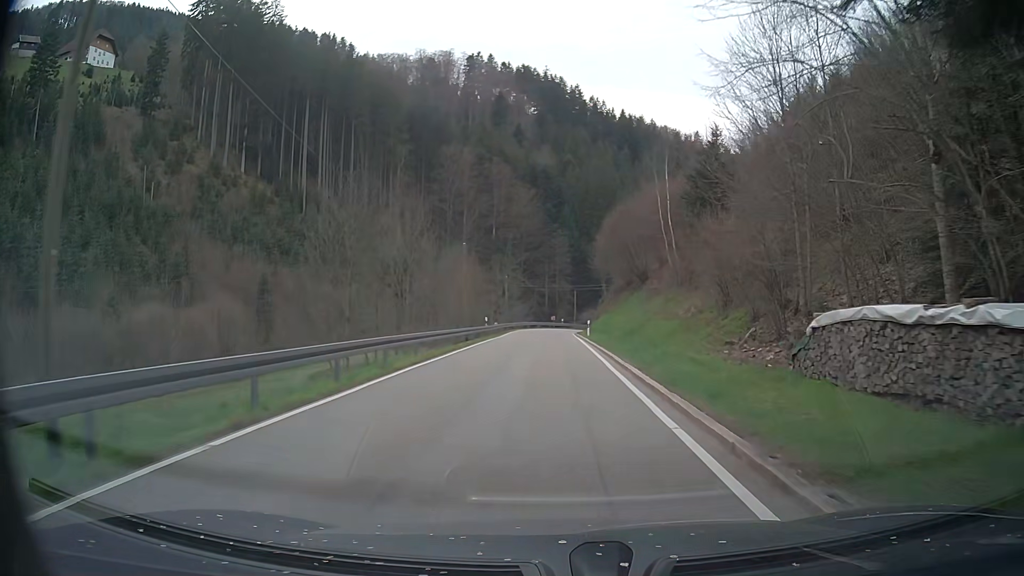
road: tertiary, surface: asphalt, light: Day
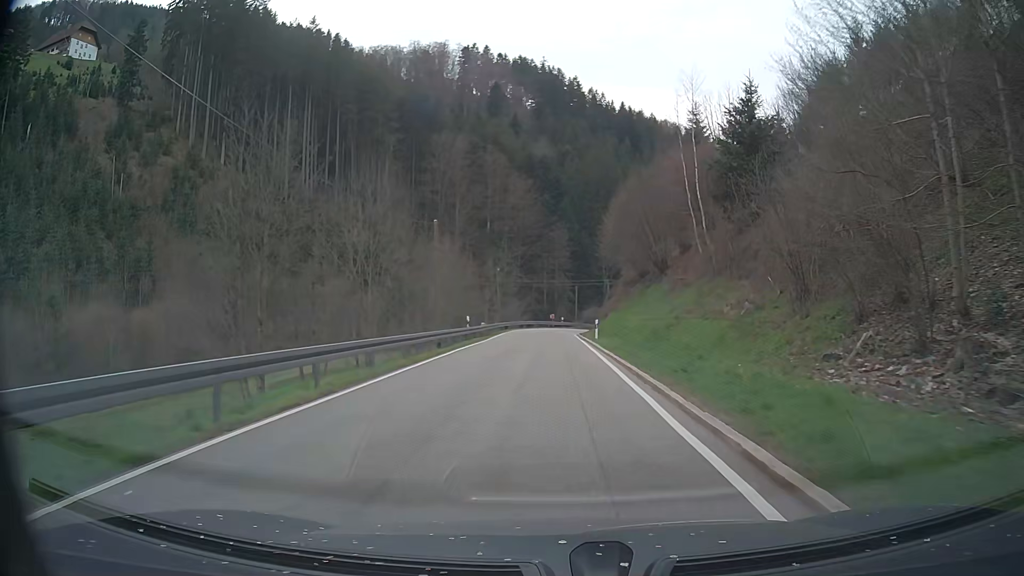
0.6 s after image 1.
(0.0, +9.1) m; 0°
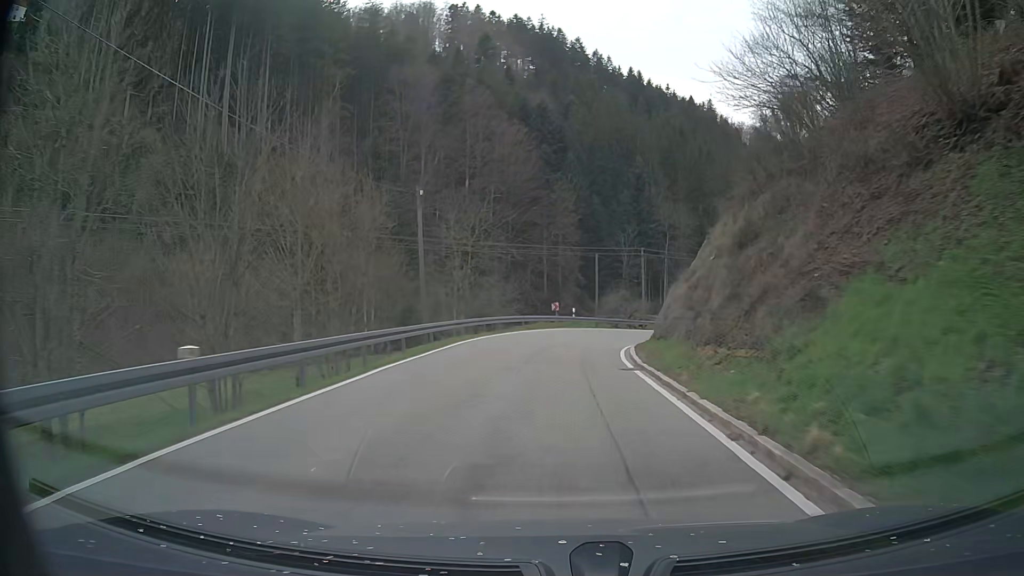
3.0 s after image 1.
(0.0, +36.6) m; -1°
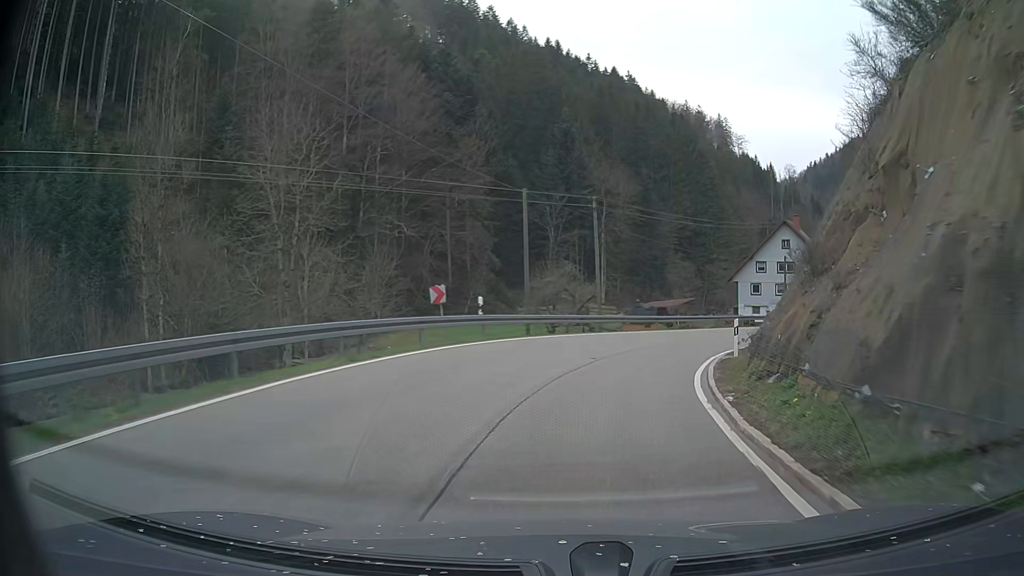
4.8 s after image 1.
(+1.1, +24.6) m; +8°
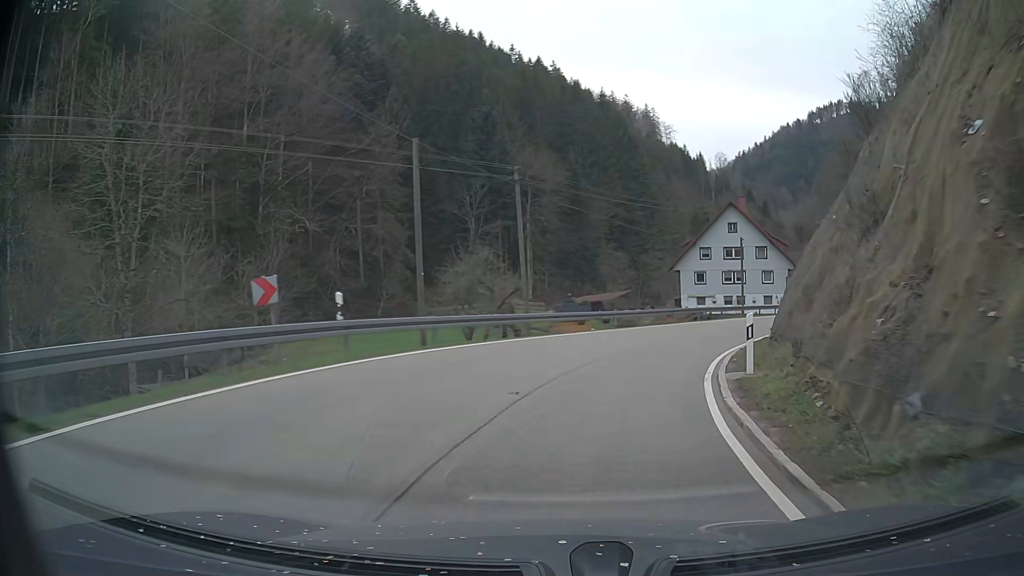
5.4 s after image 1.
(+0.4, +7.7) m; +6°
(+1, +10) (+3, +20) (+8, +29) (+13, +37) (+18, +46) (+24, +54) (+29, +63) (+33, +72) (+36, +81) (+38, +91) m
